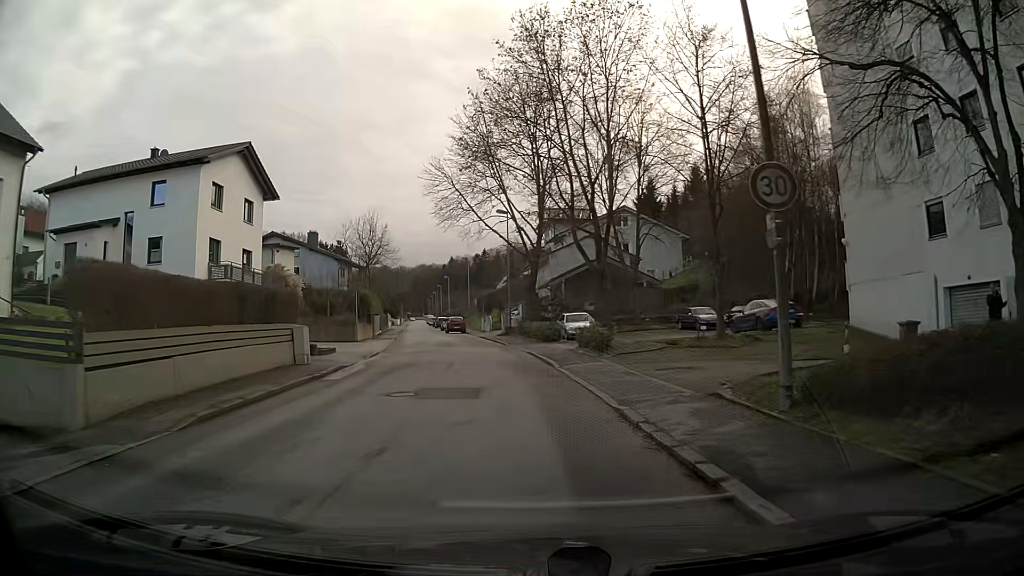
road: residential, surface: asphalt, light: Day
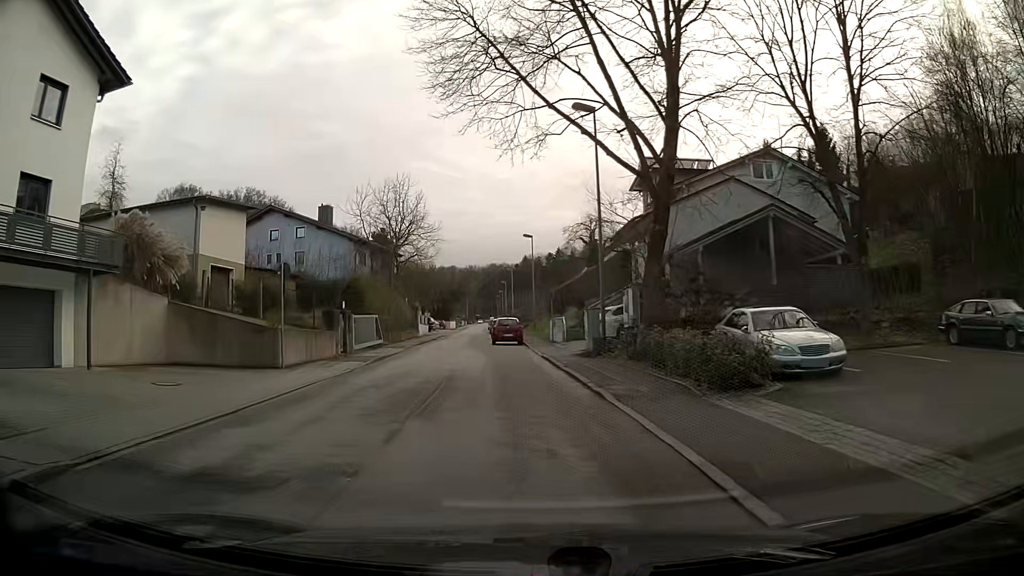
(-1.2, +23.2) m; -7°
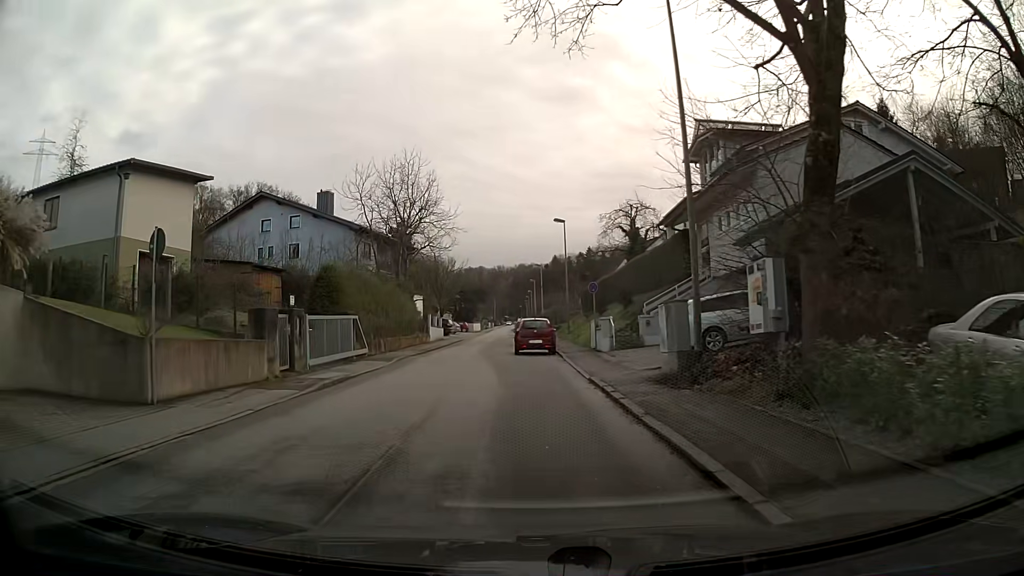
(-0.2, +9.2) m; -3°
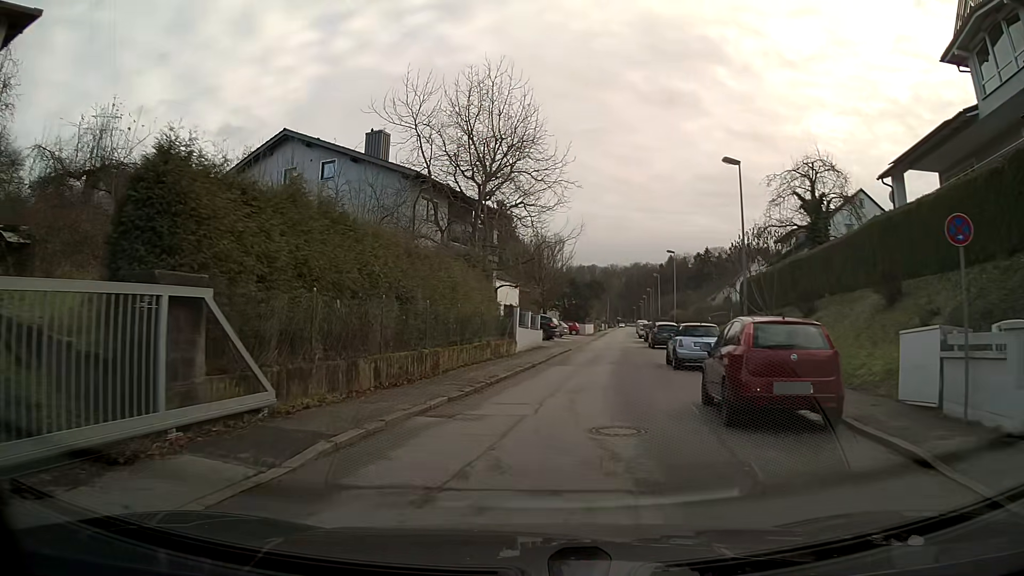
(-1.5, +18.4) m; -8°
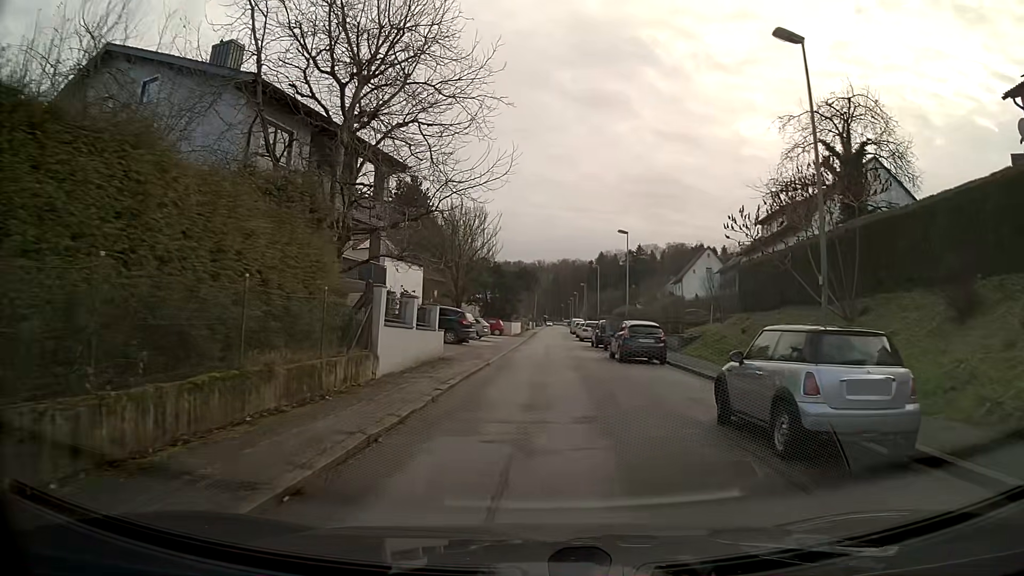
(+0.8, +13.8) m; +6°
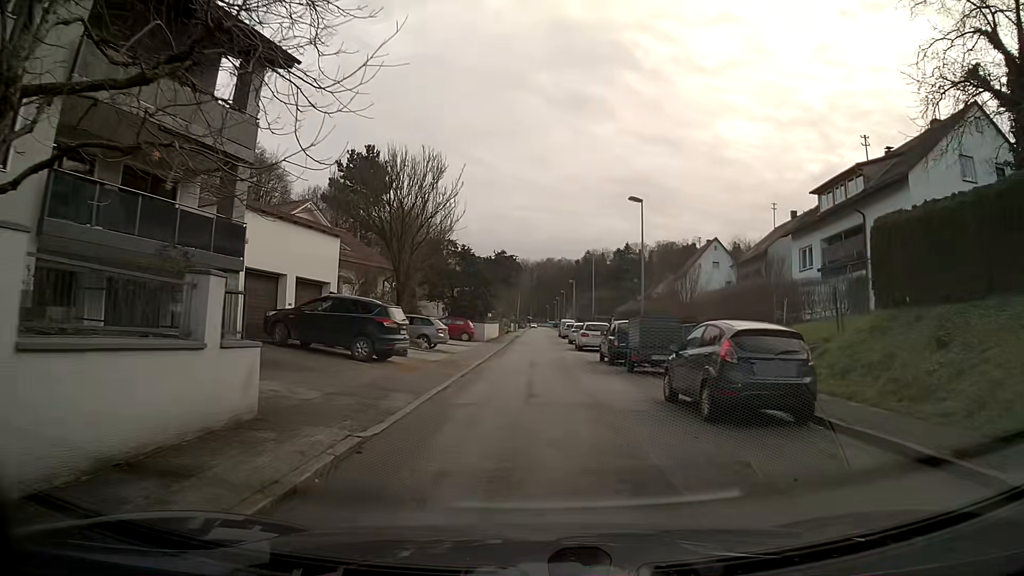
(+0.2, +14.0) m; +1°
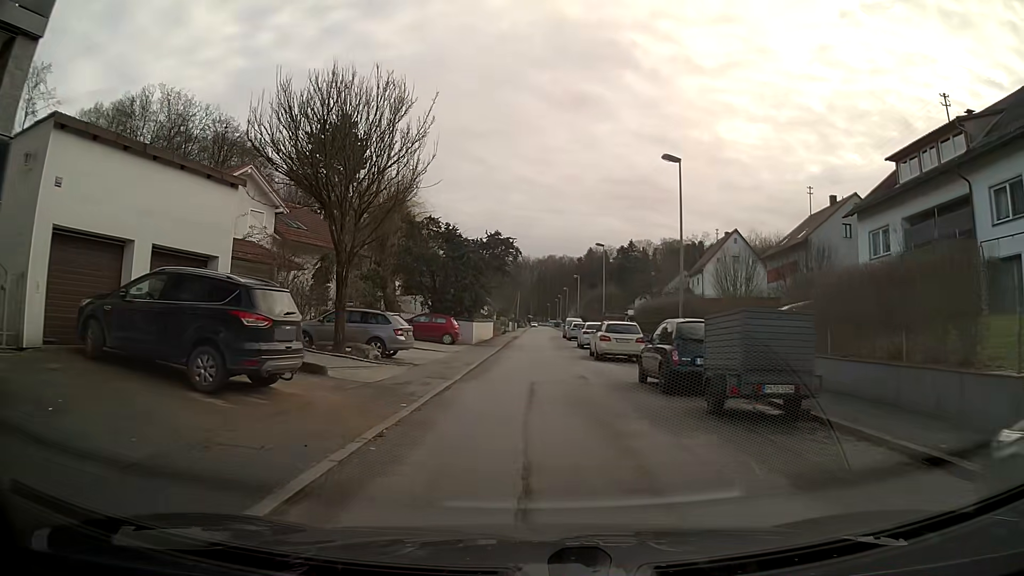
(0.0, +9.3) m; -1°
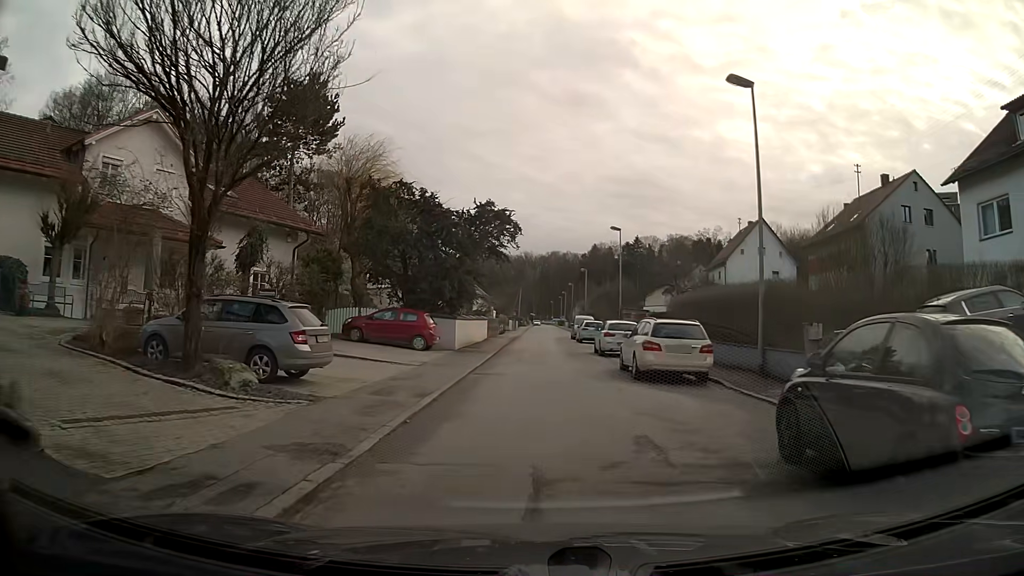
(0.0, +9.3) m; 0°
(0, +10) (0, +20) (0, +30) (0, +40) (0, +50) (+1, +60) (+2, +70) (+3, +80) (+3, +90) (+4, +100) m
